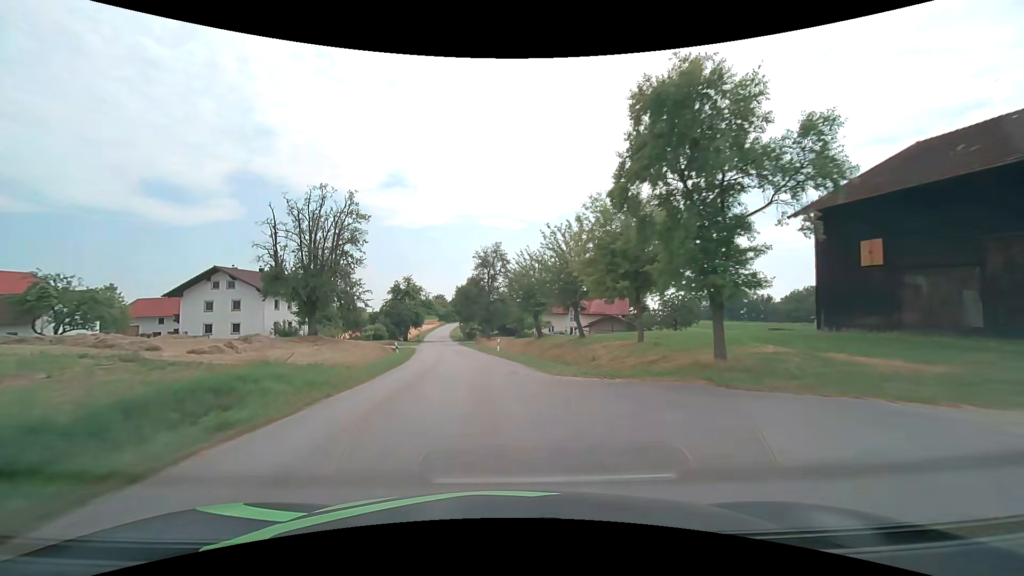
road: tertiary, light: Day
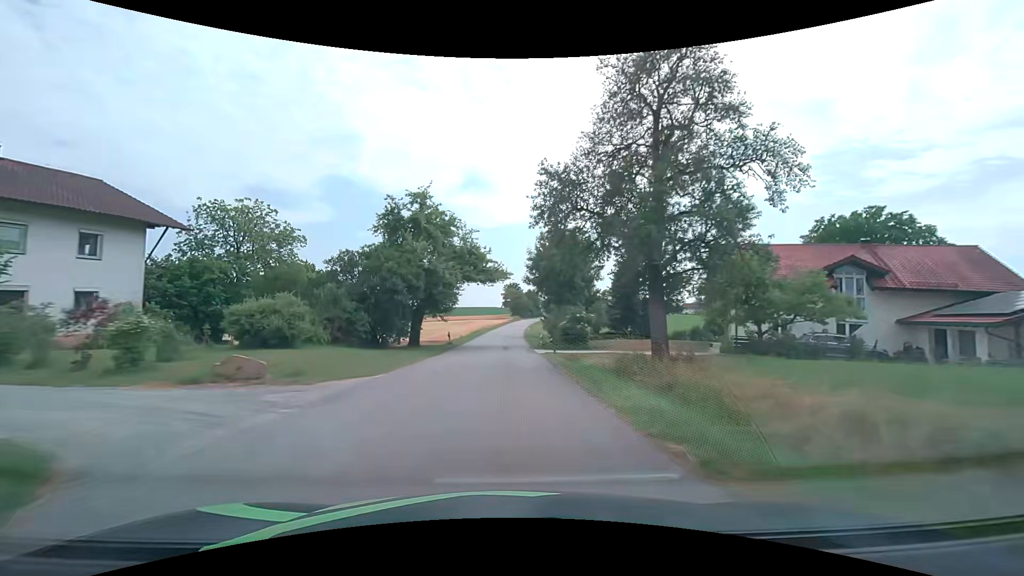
(-5.2, +49.2) m; -9°
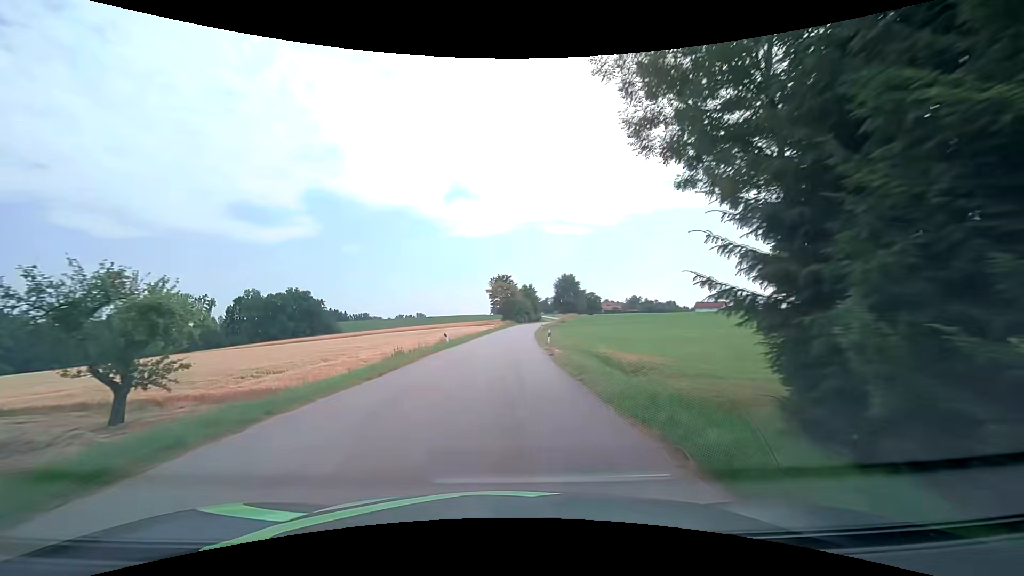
(0.0, +52.7) m; +1°
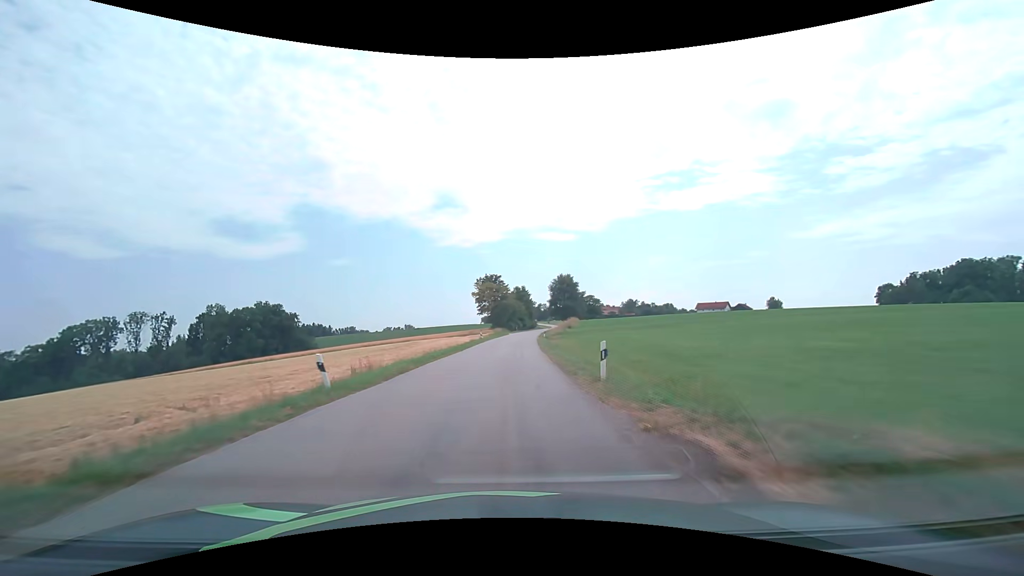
(+0.3, +21.1) m; +1°
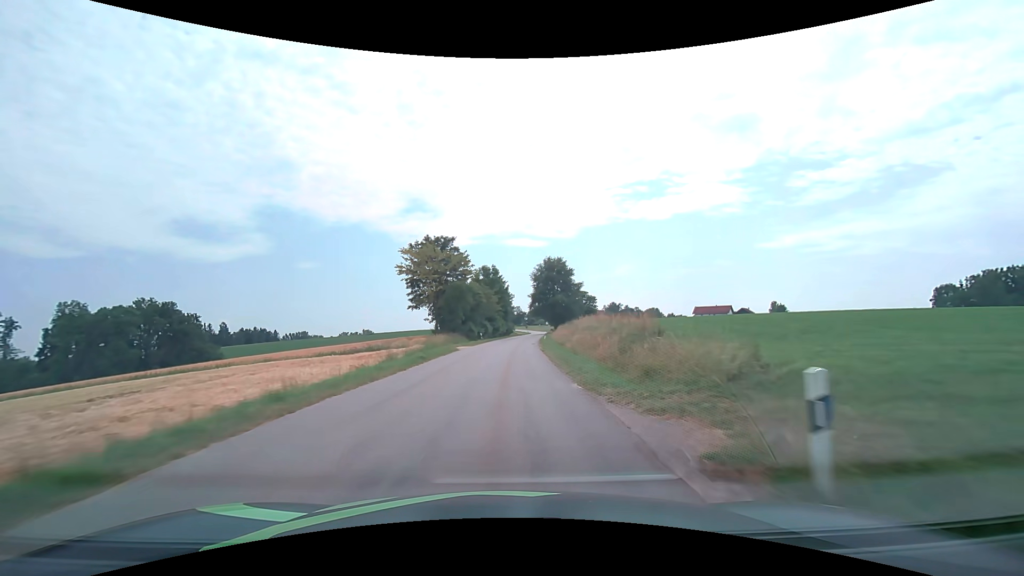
(+1.4, +52.6) m; +4°
(0, +10) (0, +20) (+1, +30) (+1, +40) (+1, +50) (+2, +60) (+3, +70) (+3, +80) (+4, +90) (+5, +100) m
